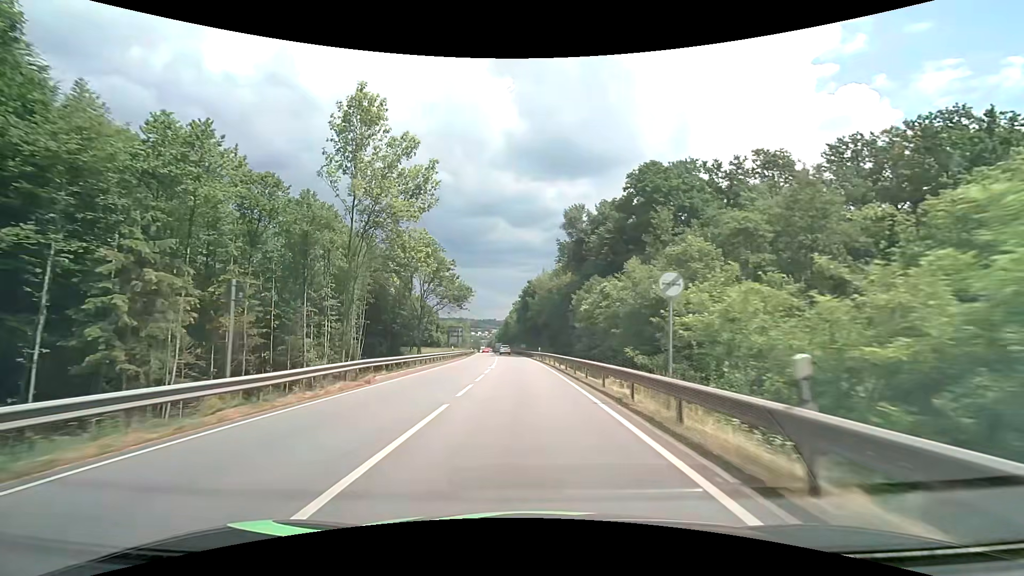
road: primary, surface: asphalt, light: Day
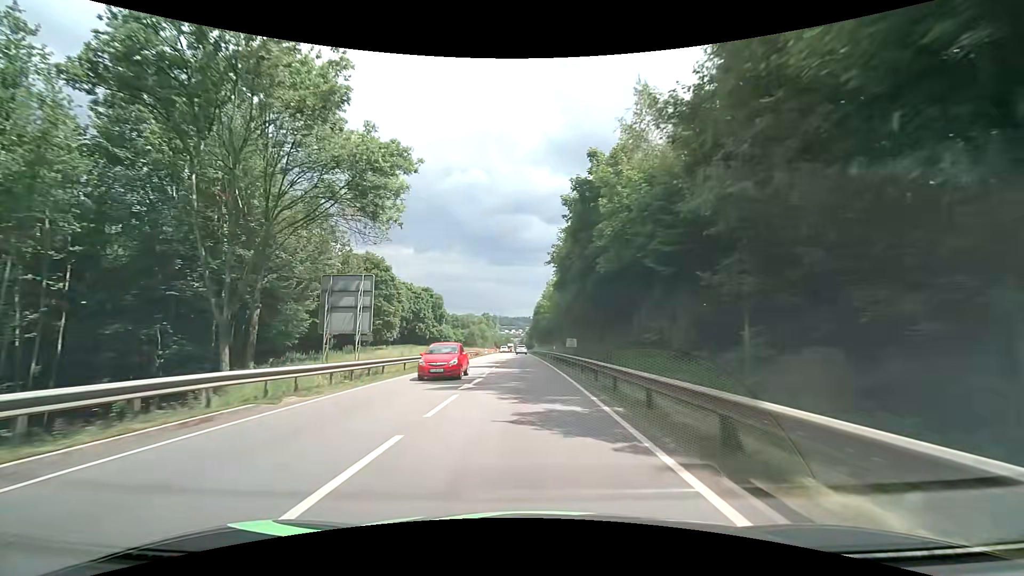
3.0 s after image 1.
(-2.0, +58.3) m; -4°
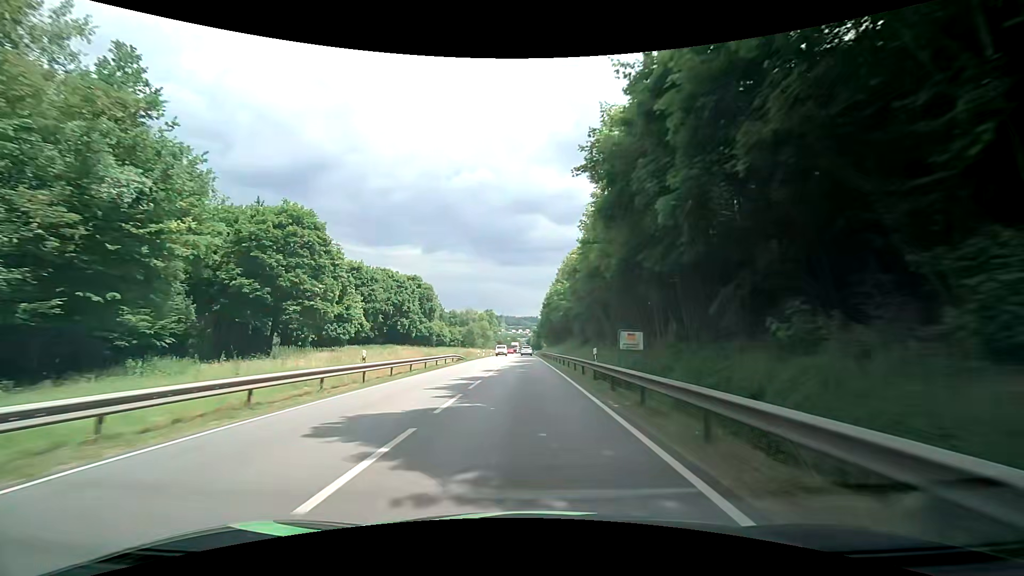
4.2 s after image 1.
(-0.2, +23.4) m; -1°
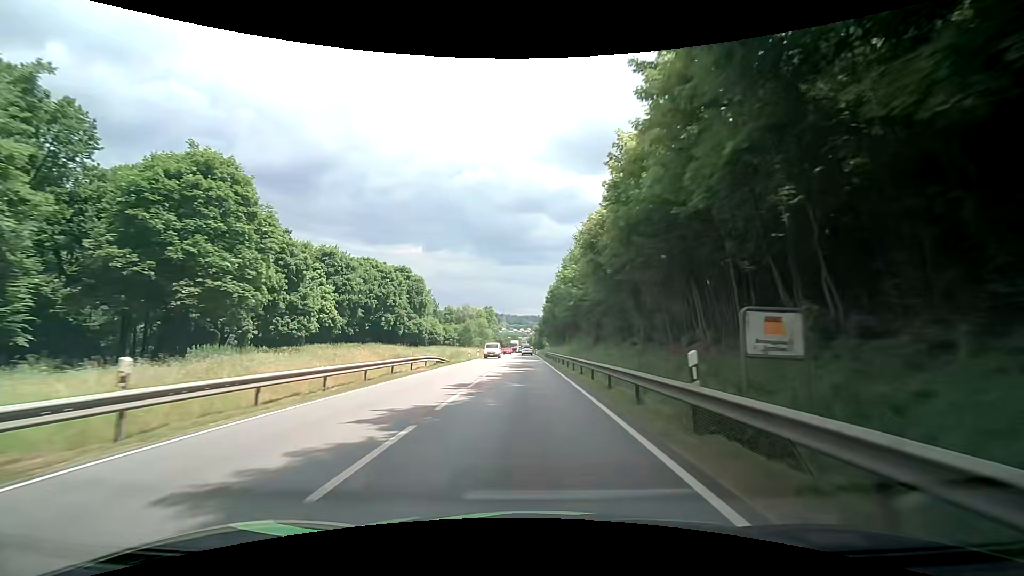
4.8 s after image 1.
(0.0, +11.7) m; 0°
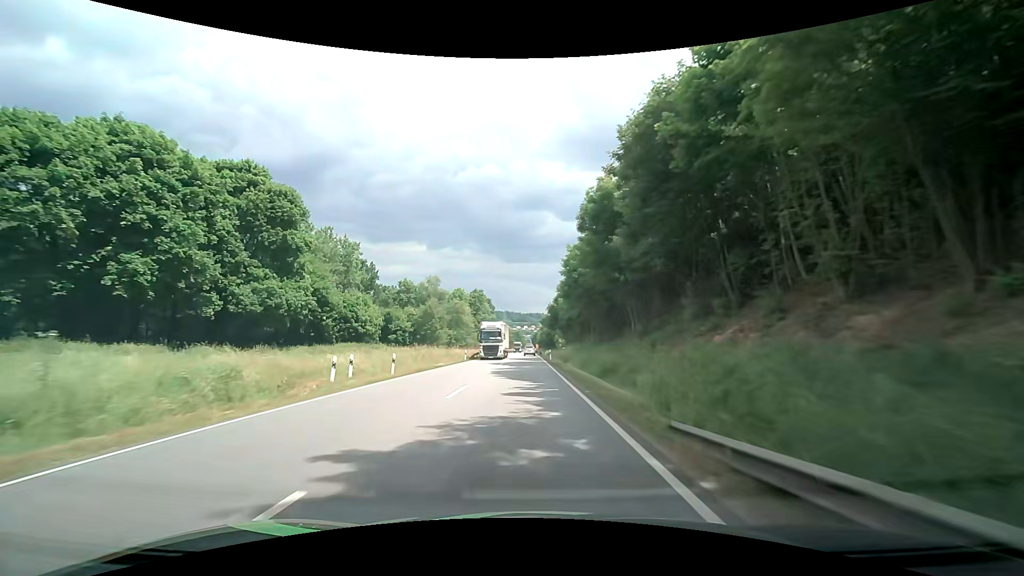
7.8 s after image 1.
(-0.4, +58.5) m; 0°
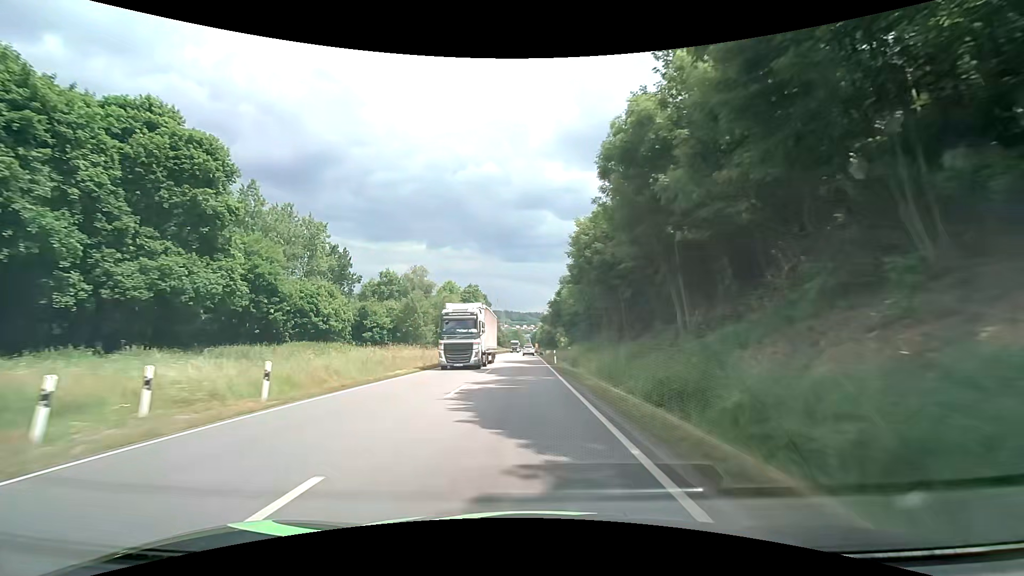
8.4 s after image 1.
(0.0, +11.7) m; 0°
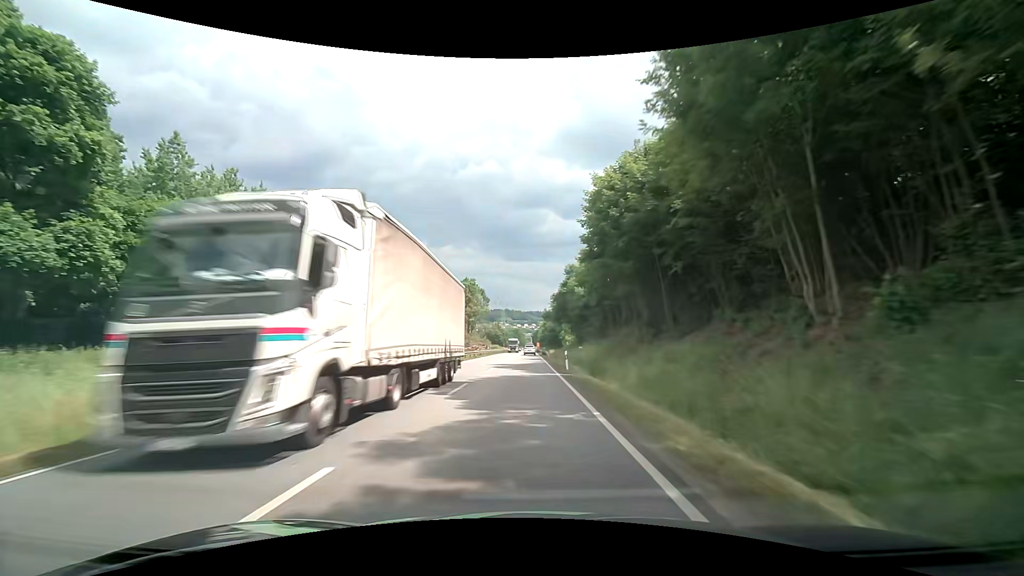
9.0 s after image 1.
(0.0, +11.8) m; 0°
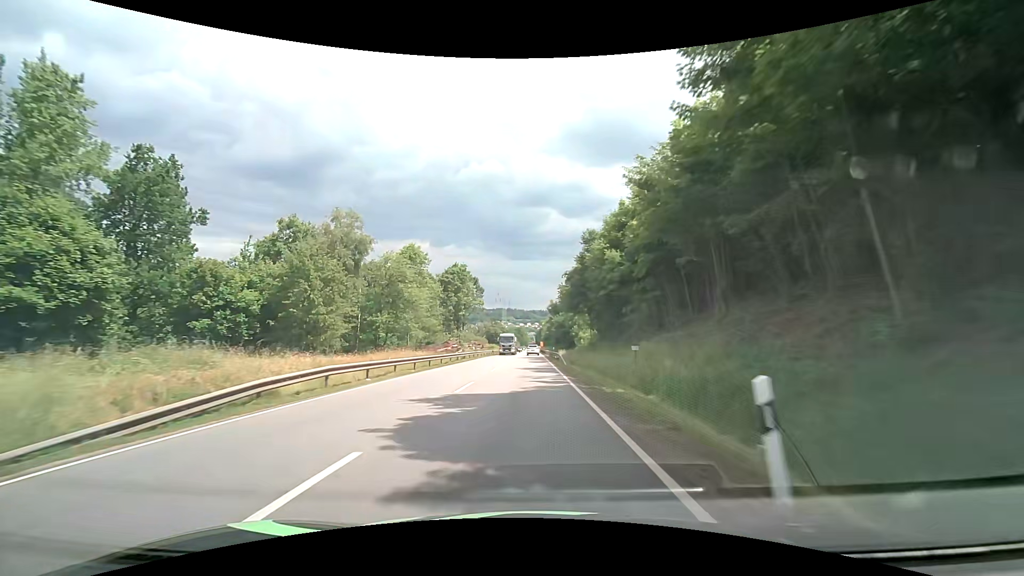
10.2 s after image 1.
(0.0, +23.6) m; 0°
